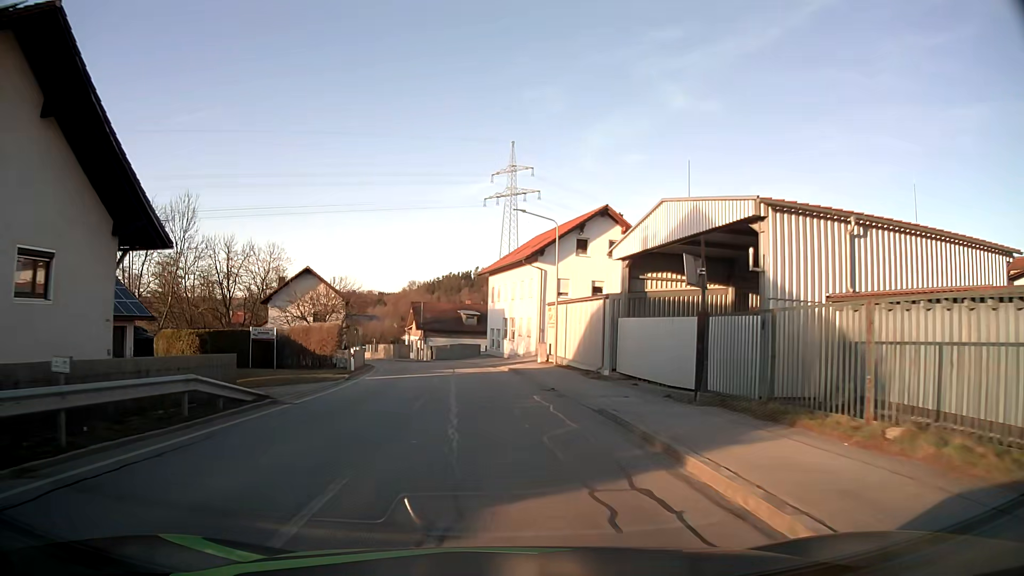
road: secondary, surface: asphalt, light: Day
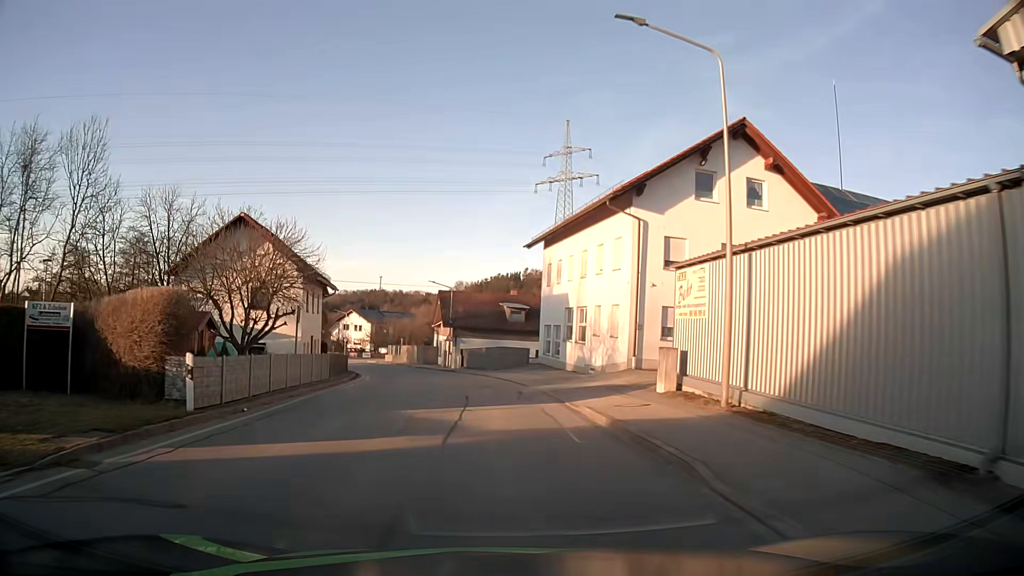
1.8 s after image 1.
(-0.6, +20.8) m; -4°
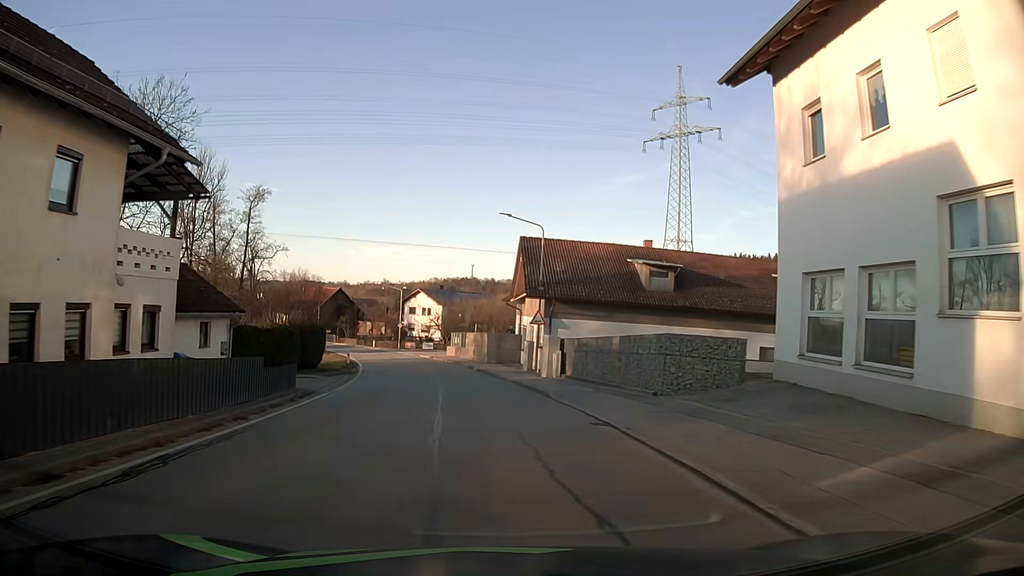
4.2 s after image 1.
(-1.9, +28.1) m; -8°
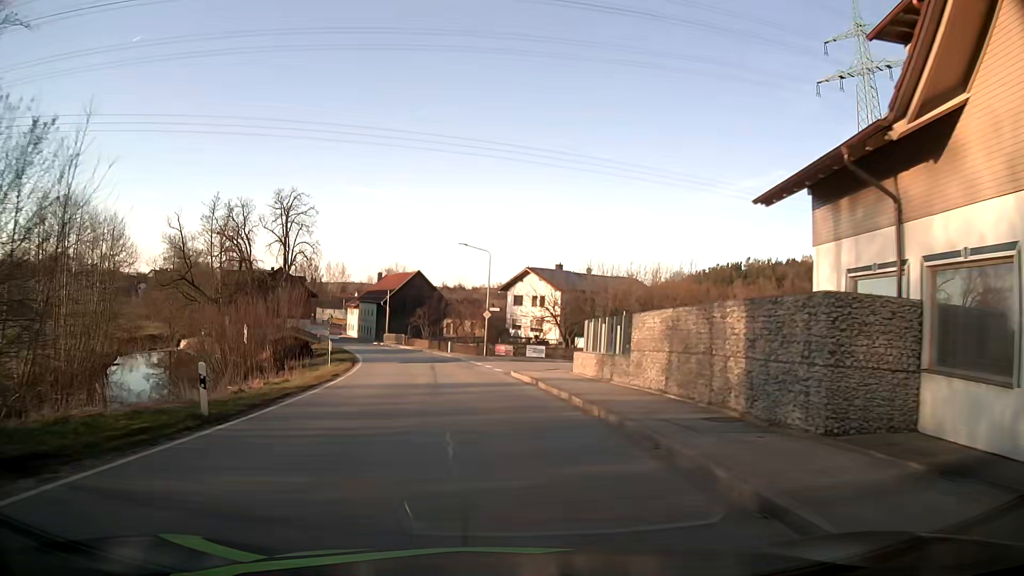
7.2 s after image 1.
(-2.9, +35.3) m; -10°
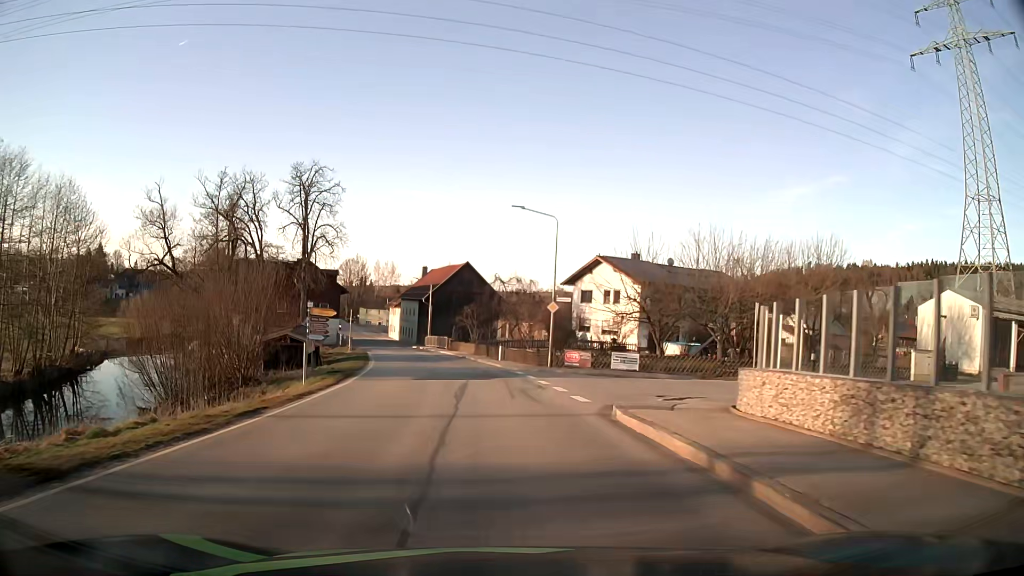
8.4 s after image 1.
(-0.4, +14.1) m; -4°
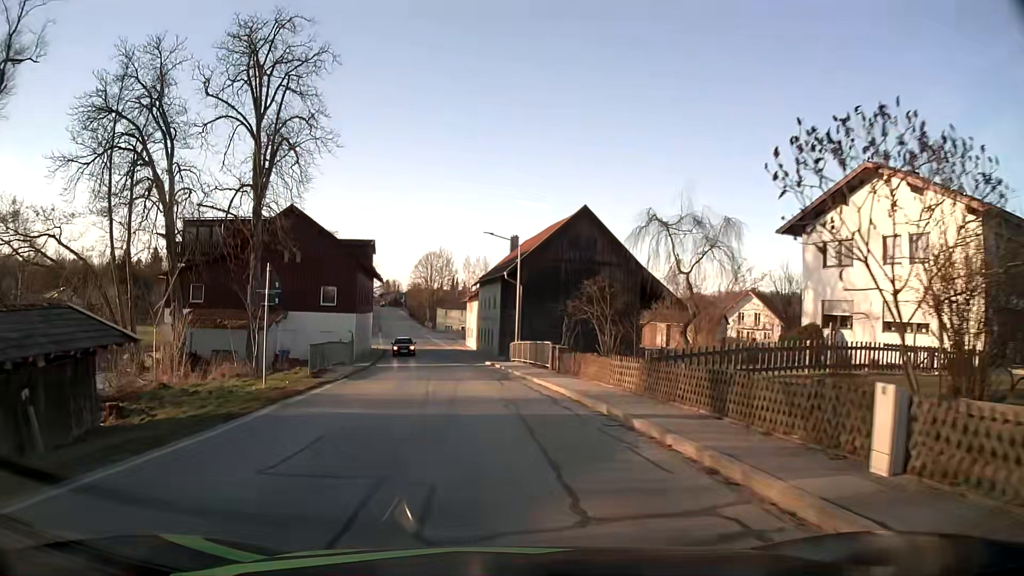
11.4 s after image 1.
(-2.7, +35.4) m; -9°
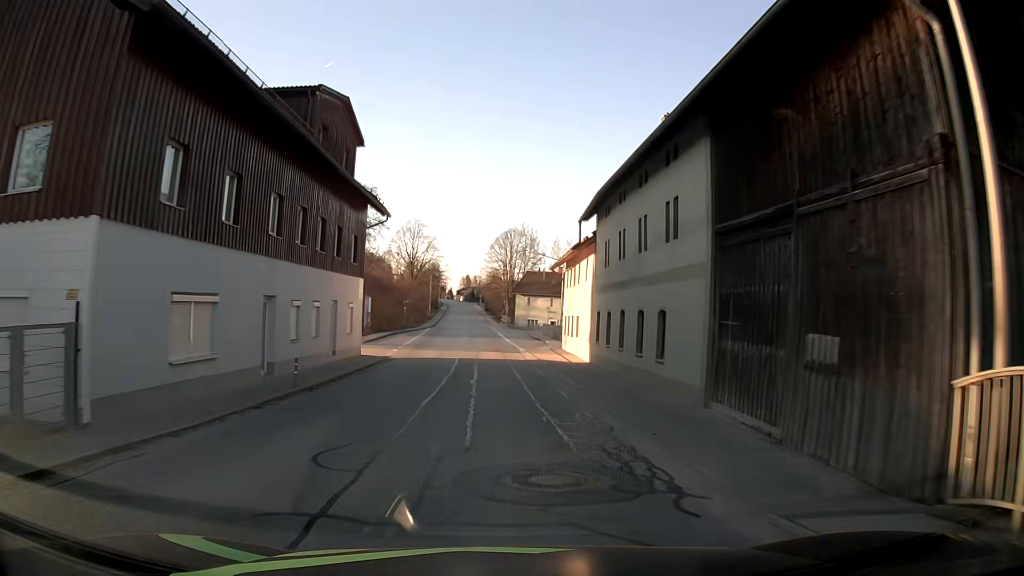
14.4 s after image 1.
(-2.5, +35.8) m; -7°
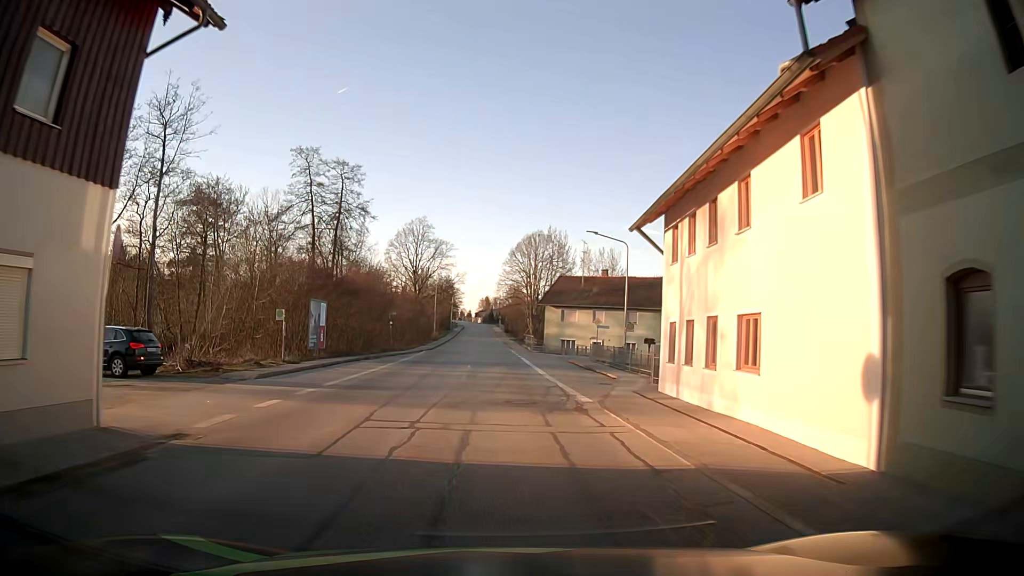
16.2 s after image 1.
(-0.4, +22.0) m; -1°
(0, +10) (0, +20) (-1, +30) (-1, +40) (-2, +50) (-2, +60) (-3, +70) (-3, +80) (-4, +90) (-4, +100) m
